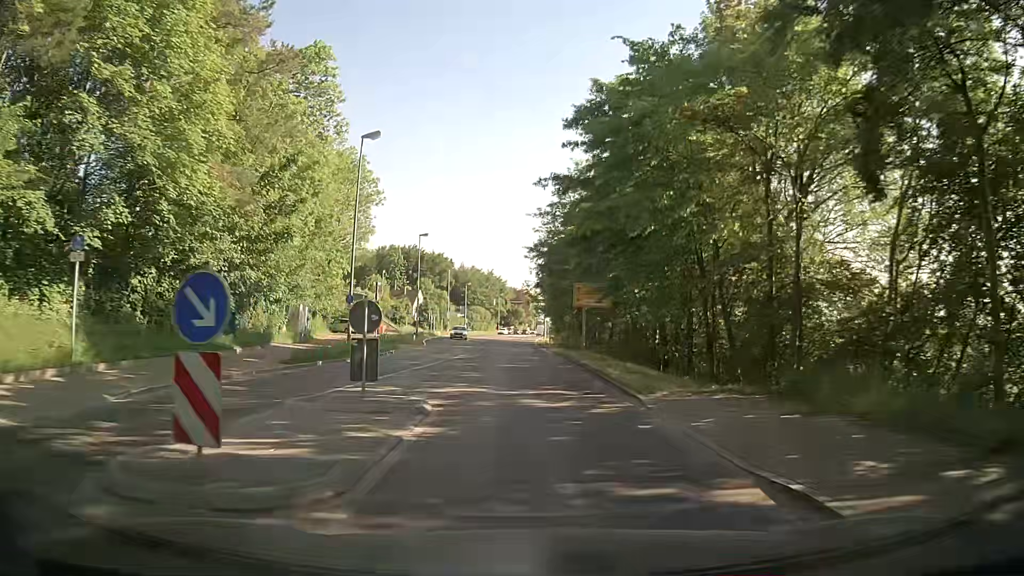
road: secondary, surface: asphalt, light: Day
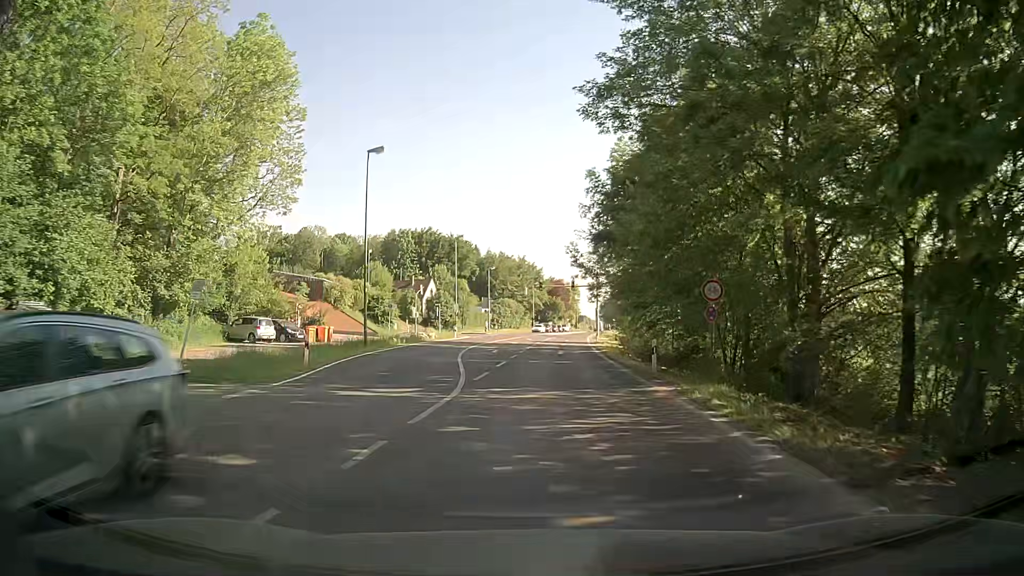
(-0.9, +34.0) m; -2°
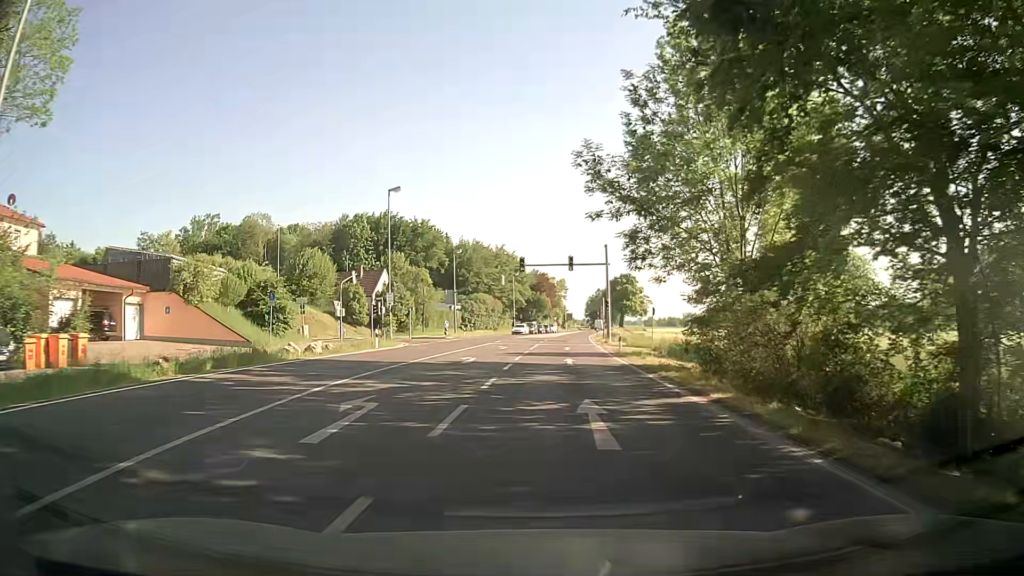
(0.0, +26.7) m; 0°
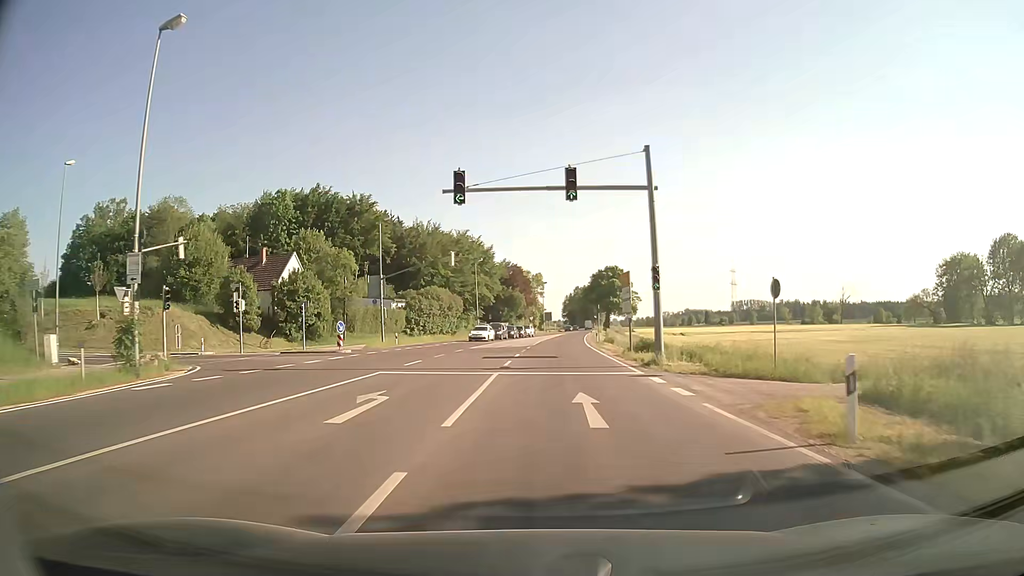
(+1.0, +29.2) m; +4°
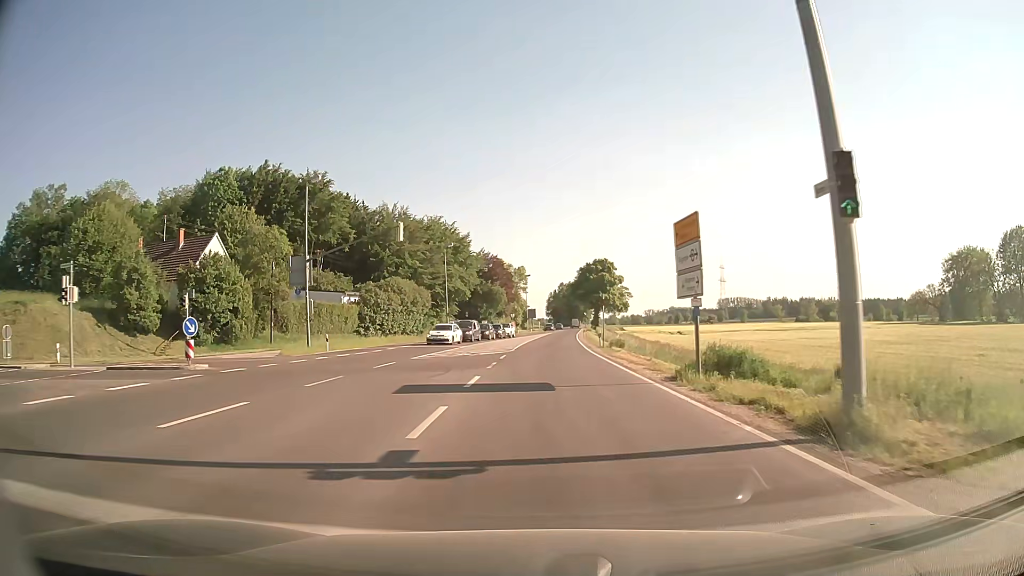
(0.0, +15.3) m; 0°
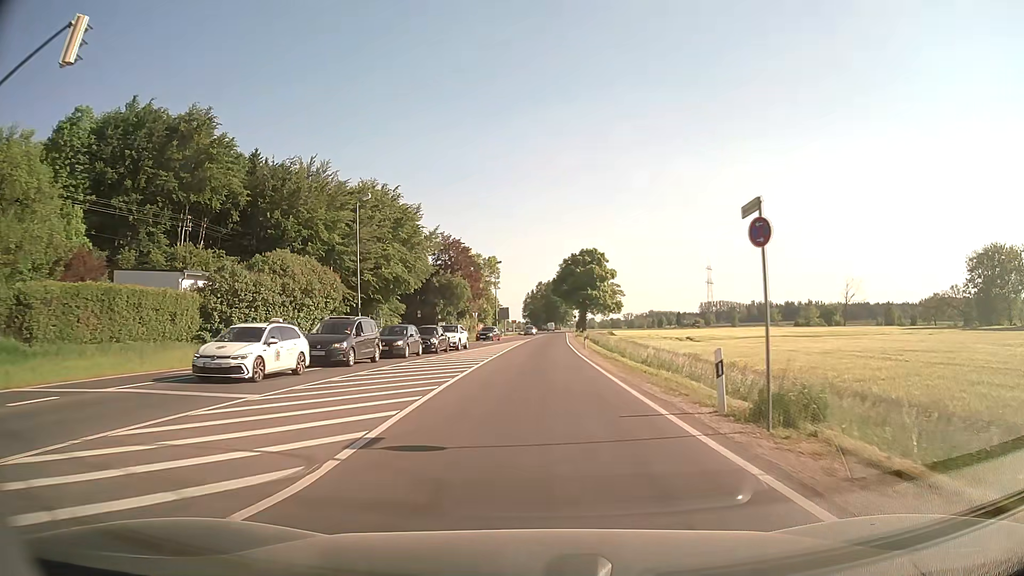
(+0.5, +30.0) m; +2°
(0, +10) (0, +20) (0, +30) (+1, +40) (+1, +50) (+1, +60) (+2, +70) (+2, +80) (+3, +90) (+3, +100) m
